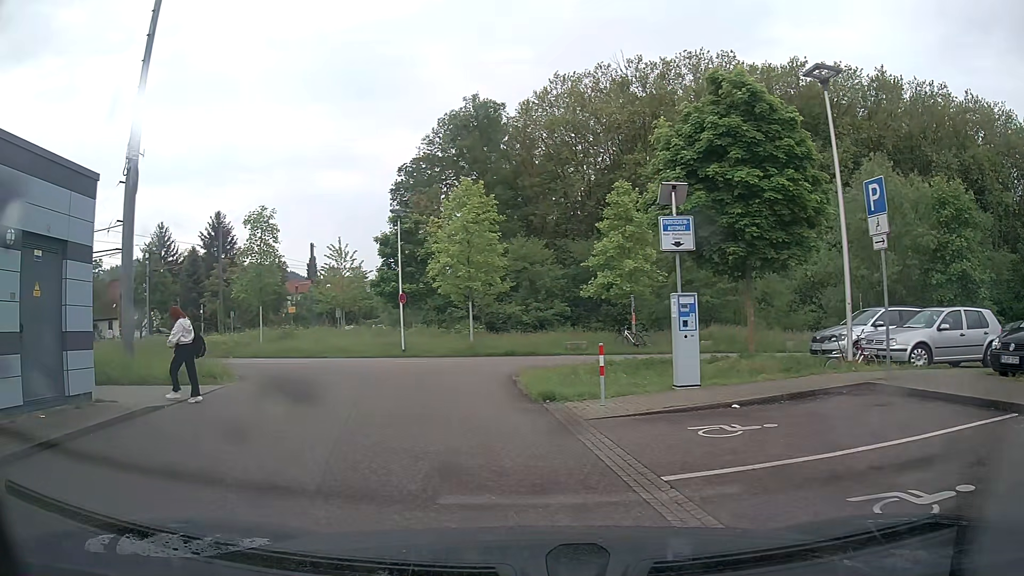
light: Day
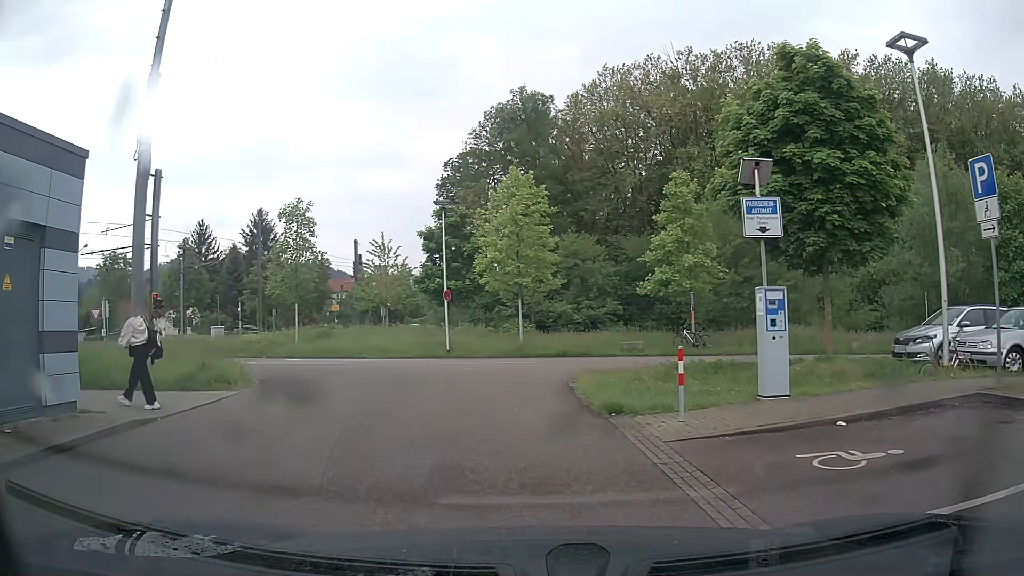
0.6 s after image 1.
(-0.1, +1.9) m; -4°
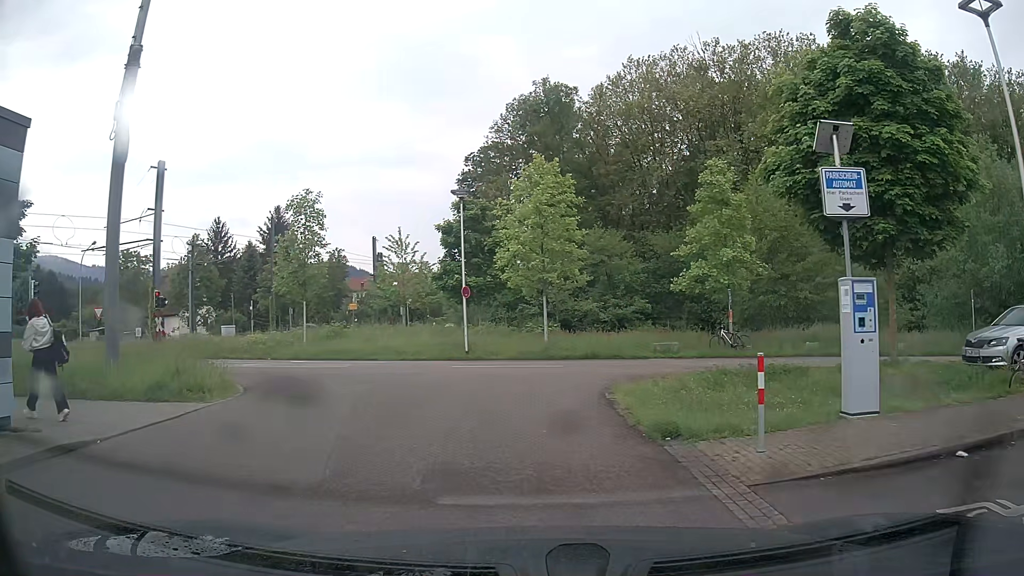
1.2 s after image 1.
(0.0, +2.1) m; -2°
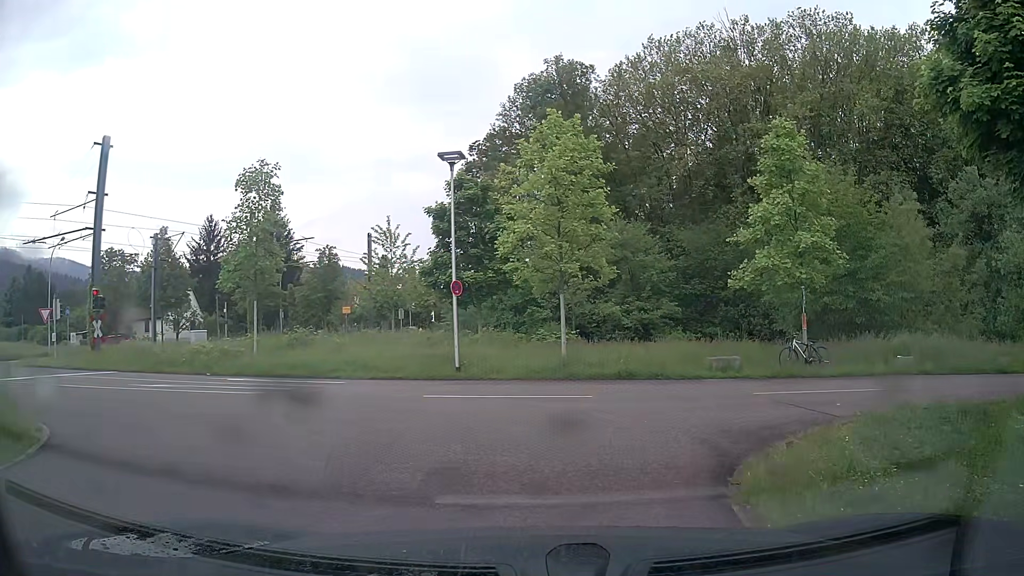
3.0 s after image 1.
(-0.1, +6.3) m; 0°
